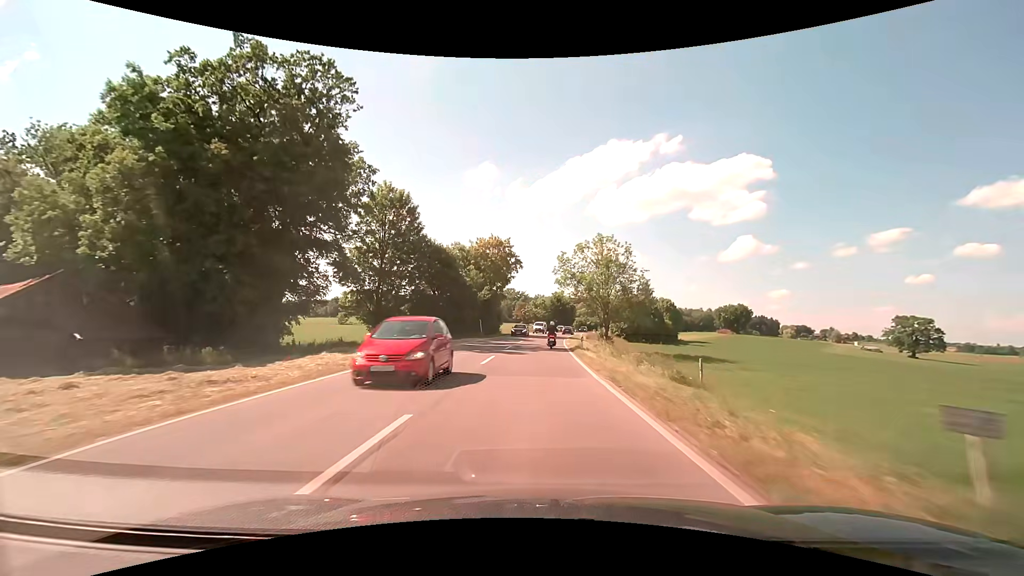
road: secondary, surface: asphalt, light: Day
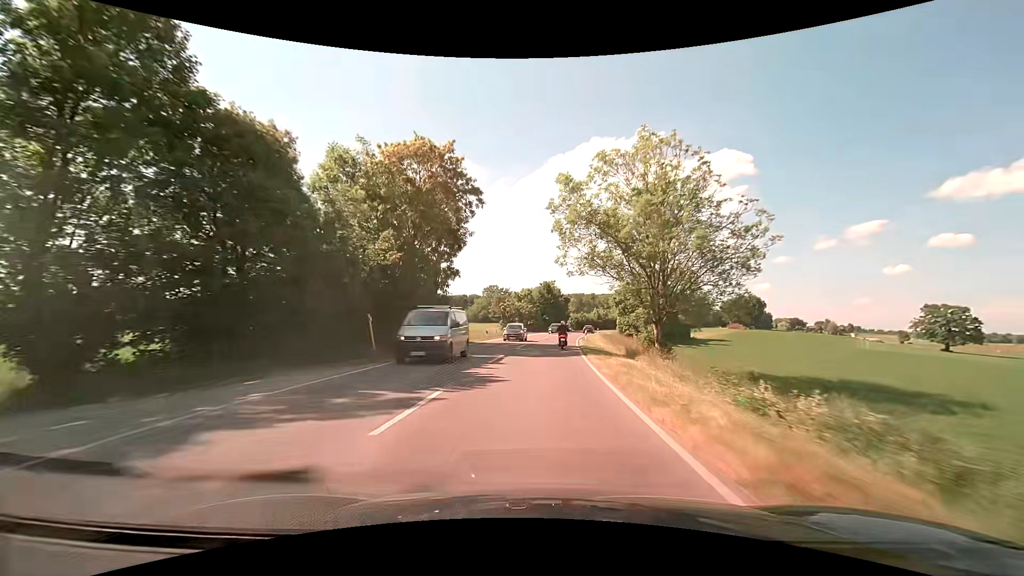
(+0.3, +33.8) m; +1°
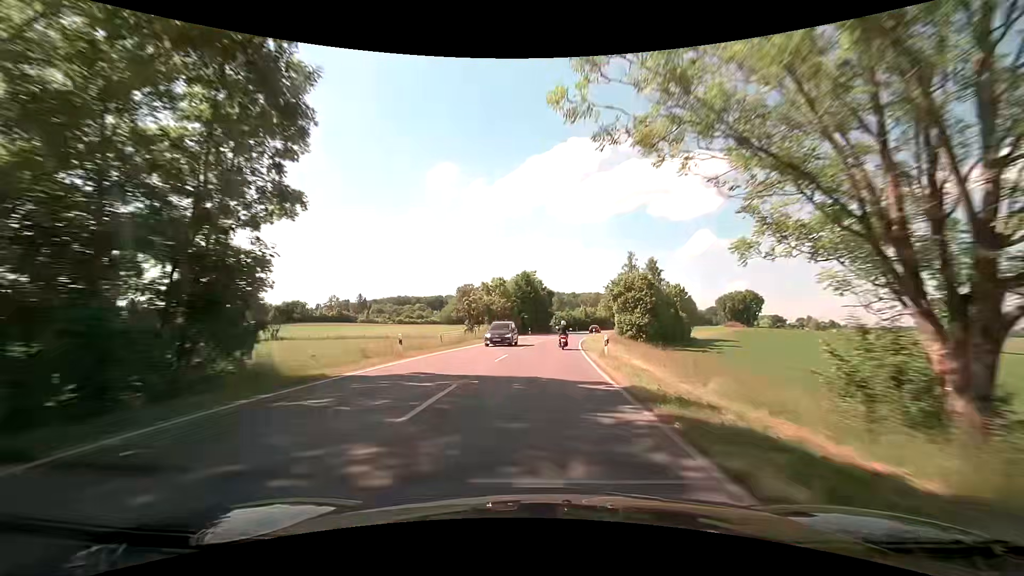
(+0.5, +23.4) m; +2°
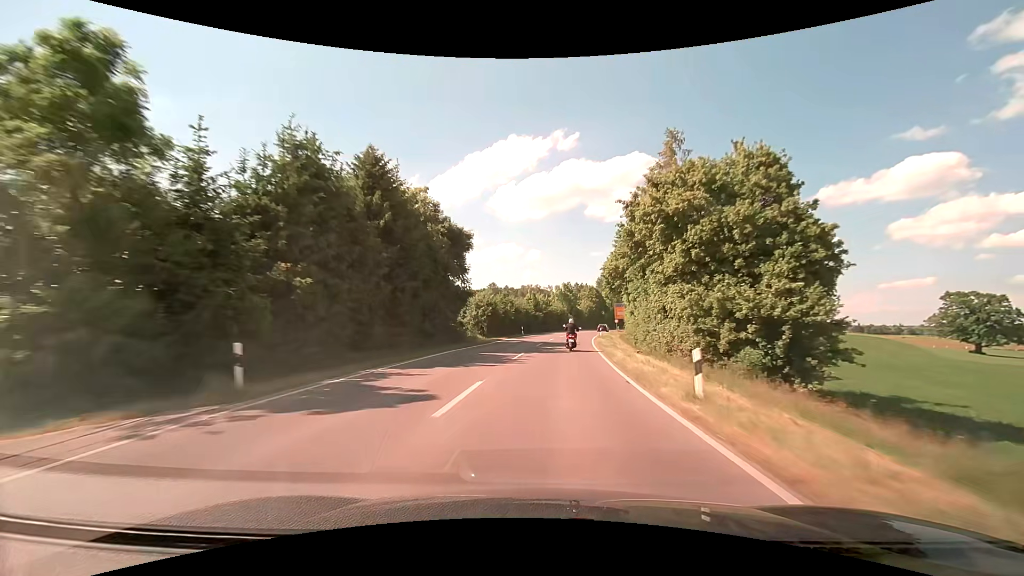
(+3.5, +59.5) m; +7°
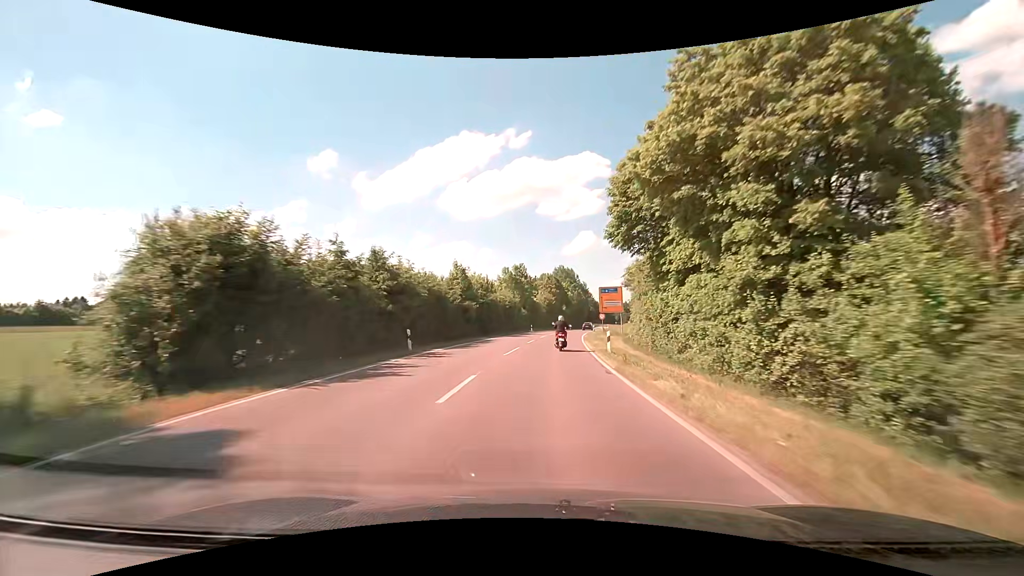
(+1.7, +34.4) m; +6°
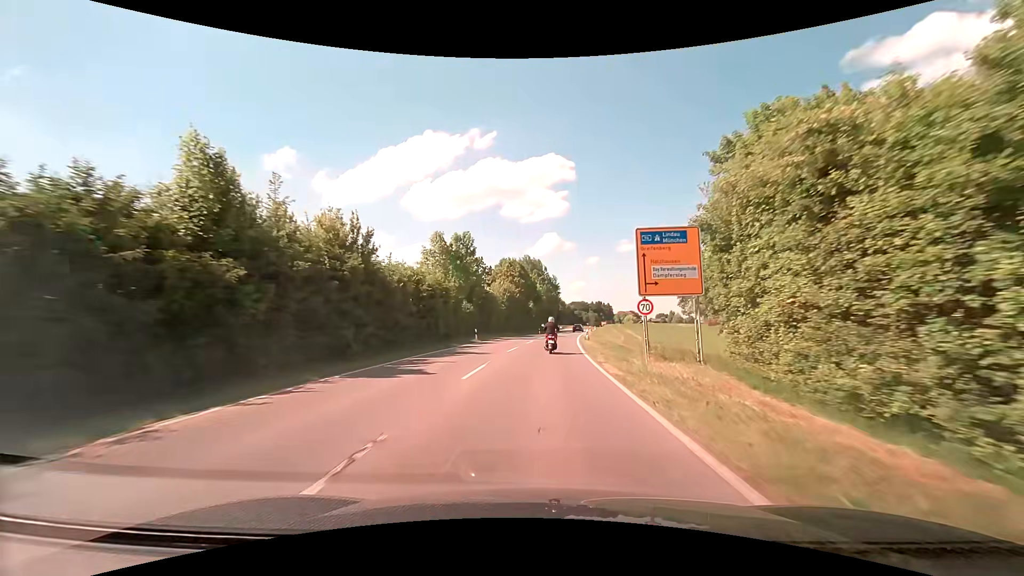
(+1.1, +32.0) m; +4°
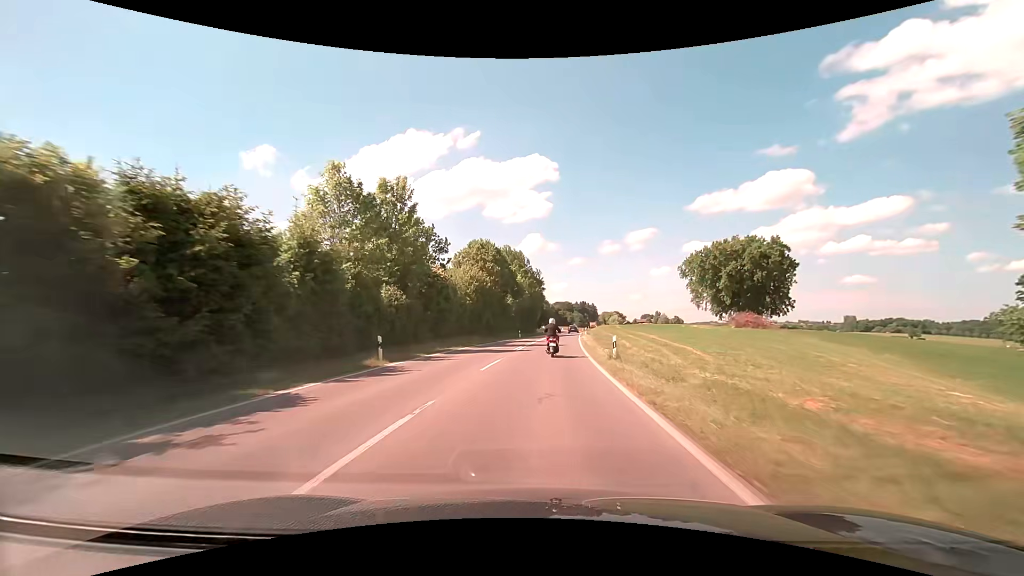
(+0.3, +21.0) m; +2°
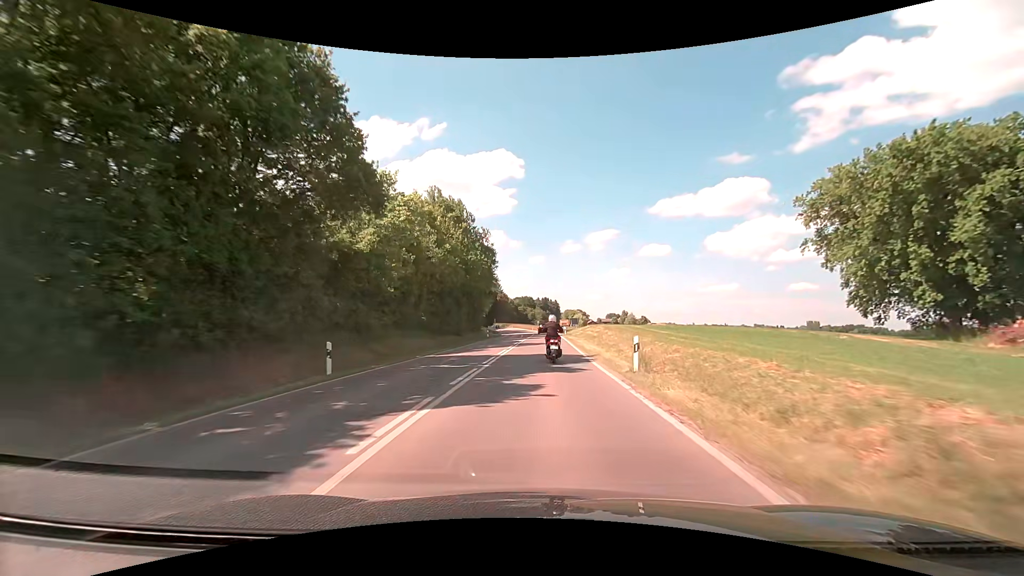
(+2.5, +53.0) m; +5°
(0, +10) (0, +20) (0, +30) (0, +40) (+1, +50) (+1, +60) (+1, +70) (+1, +80) (+1, +90) (+1, +100) m
